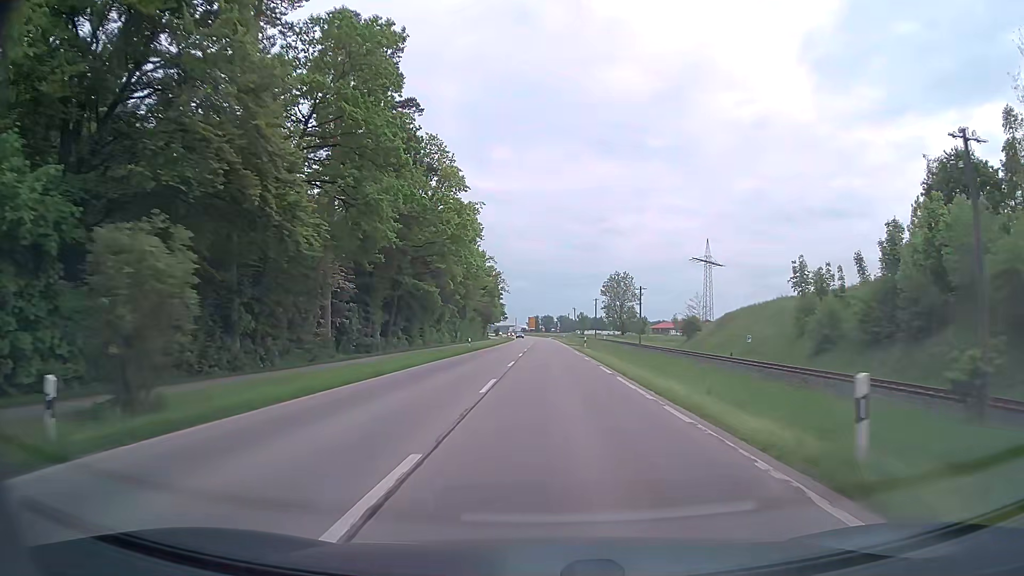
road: secondary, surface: asphalt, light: Day
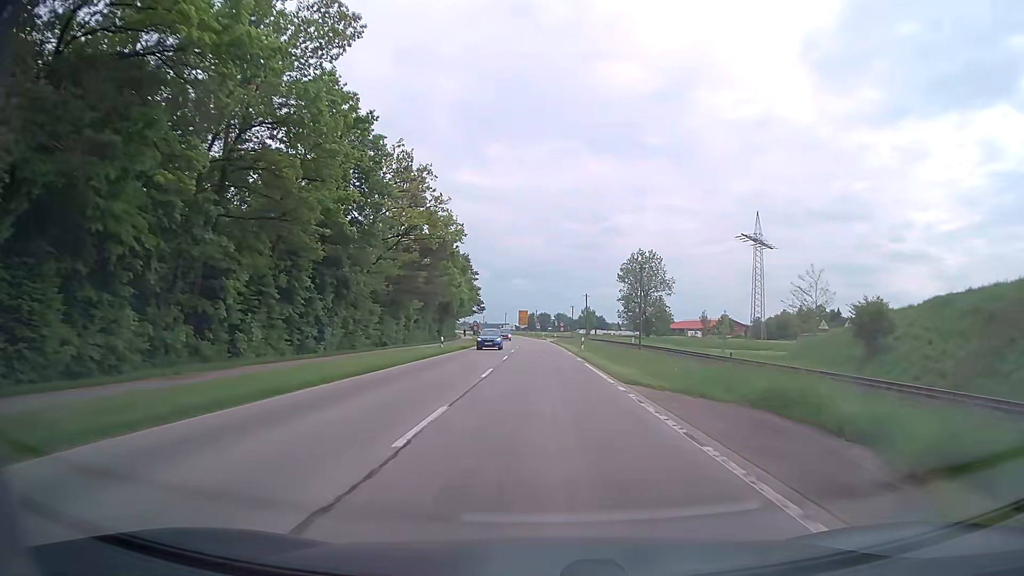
(+0.2, +55.0) m; 0°
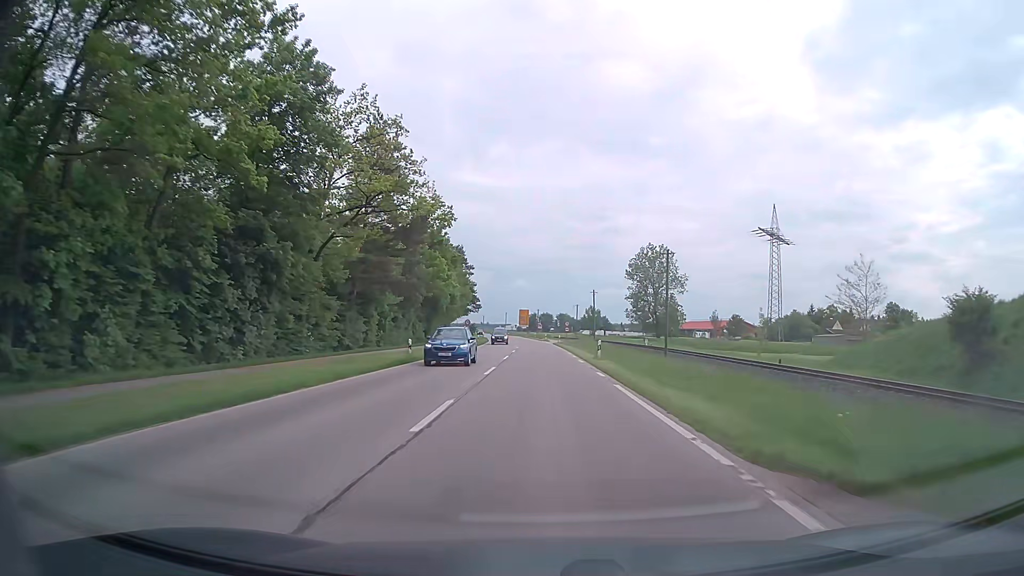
(0.0, +11.0) m; 0°
(0, +10) (0, +20) (0, +30) (0, +40) (-1, +50) (-1, +60) (-1, +70) (-2, +80) (-2, +90) (-3, +100) m
